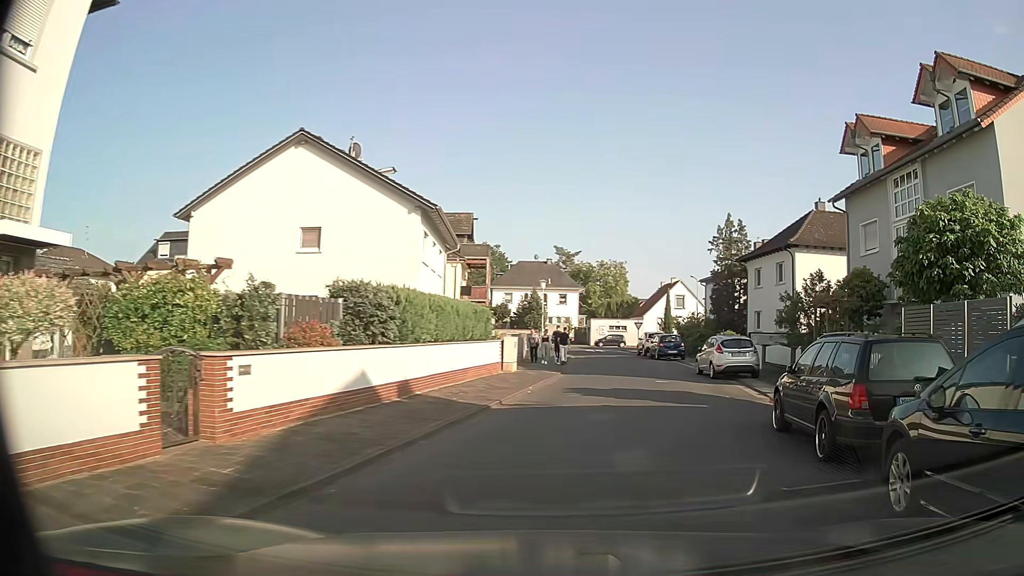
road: residential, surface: asphalt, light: Day
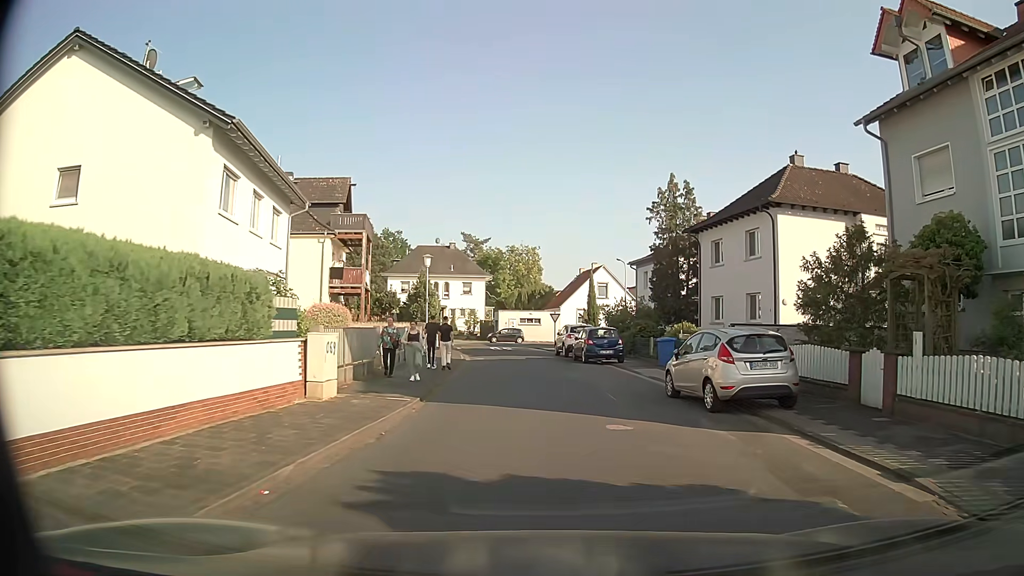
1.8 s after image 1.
(+0.8, +11.5) m; +5°
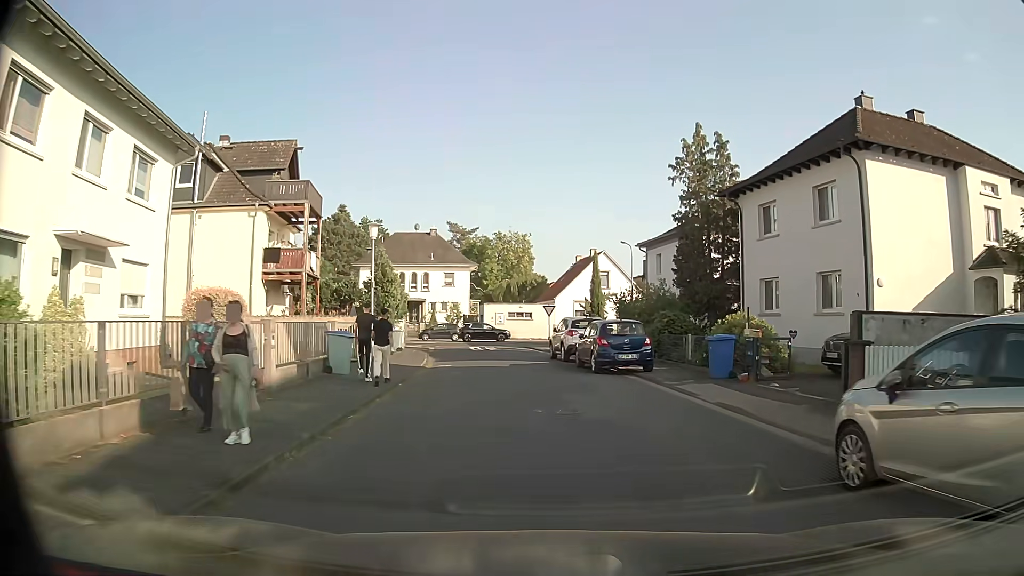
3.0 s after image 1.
(+0.1, +9.2) m; +1°
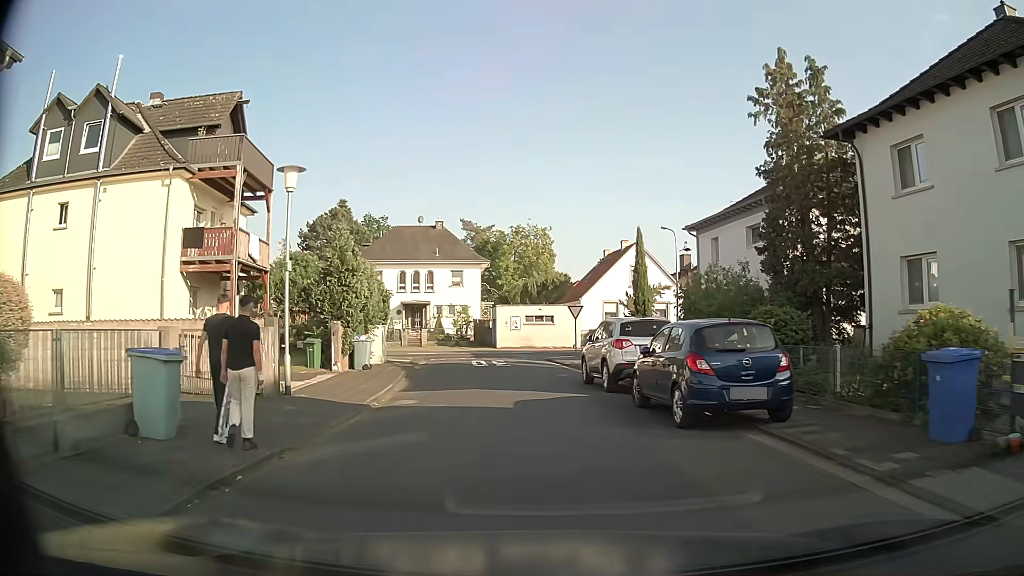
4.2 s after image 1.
(-0.1, +9.5) m; -3°
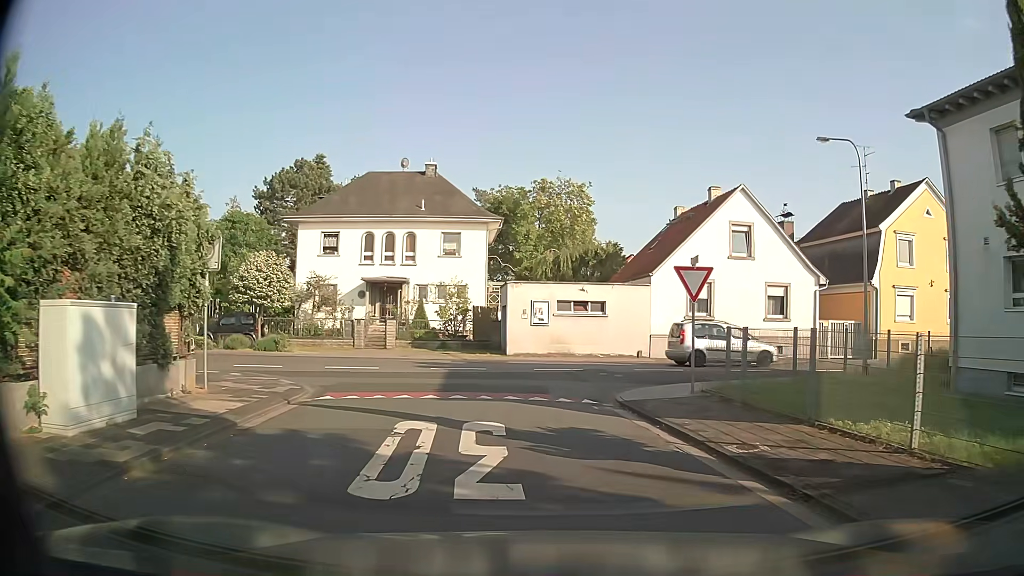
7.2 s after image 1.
(-0.7, +20.5) m; -1°
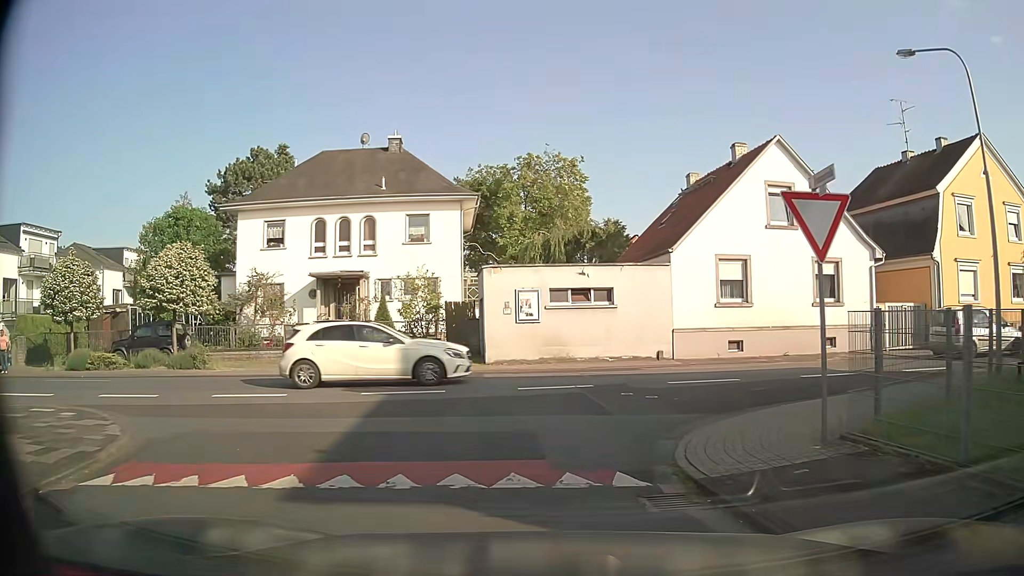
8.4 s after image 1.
(+0.1, +6.9) m; 0°
